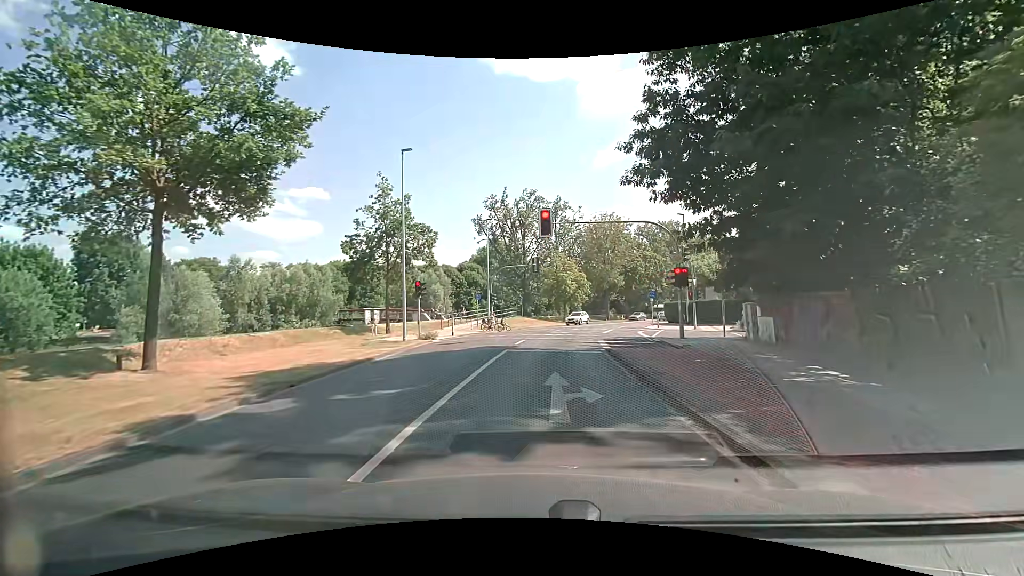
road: secondary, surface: asphalt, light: Day
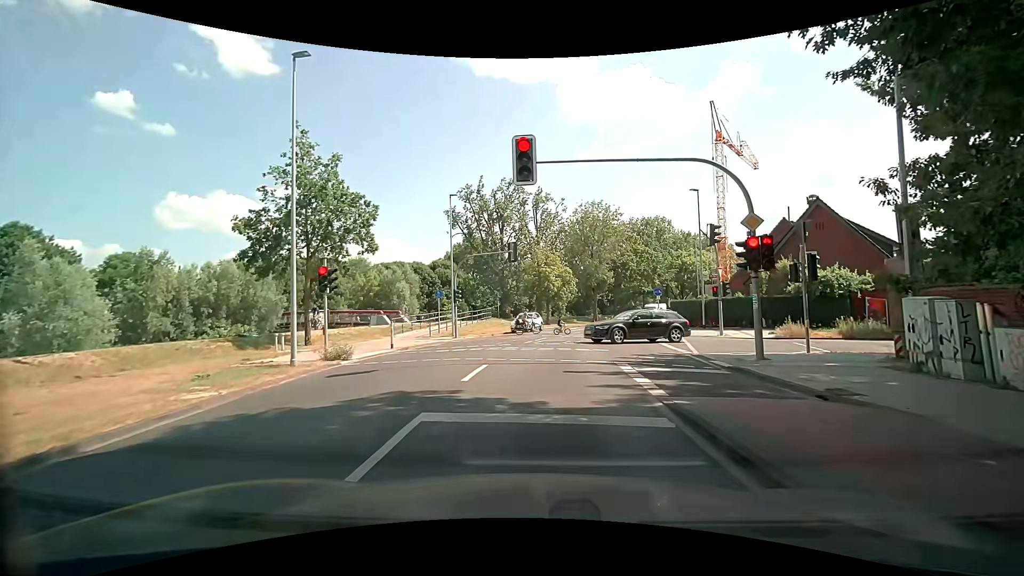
(+0.2, +9.8) m; +1°
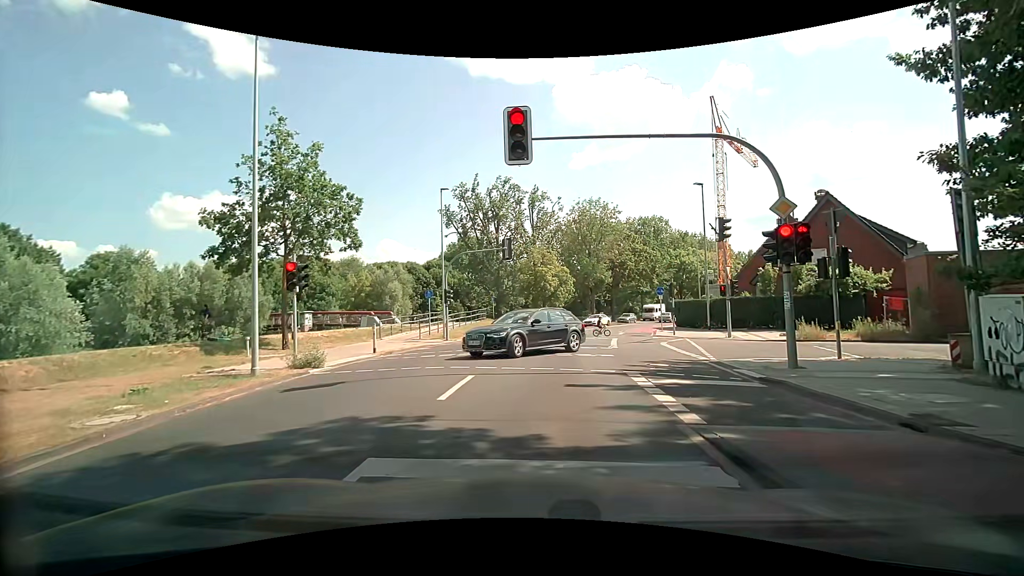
(0.0, +1.8) m; 0°
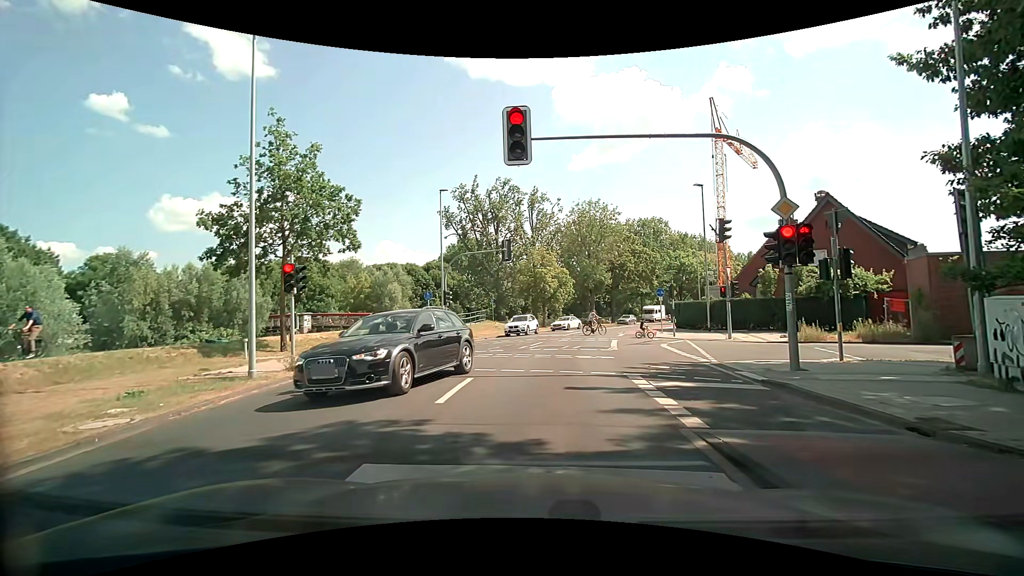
(0.0, +0.2) m; 0°
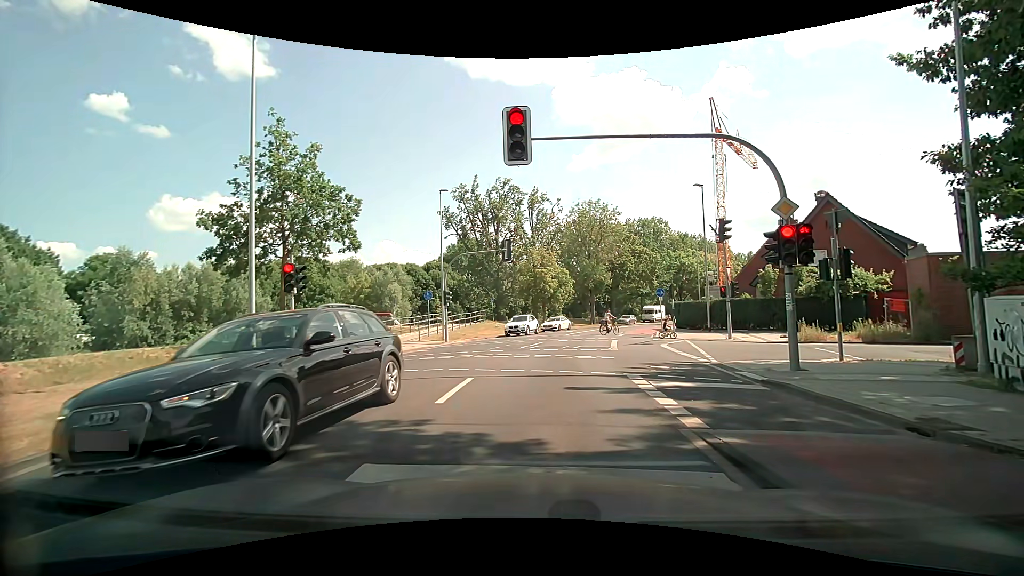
(0.0, 0.0) m; 0°
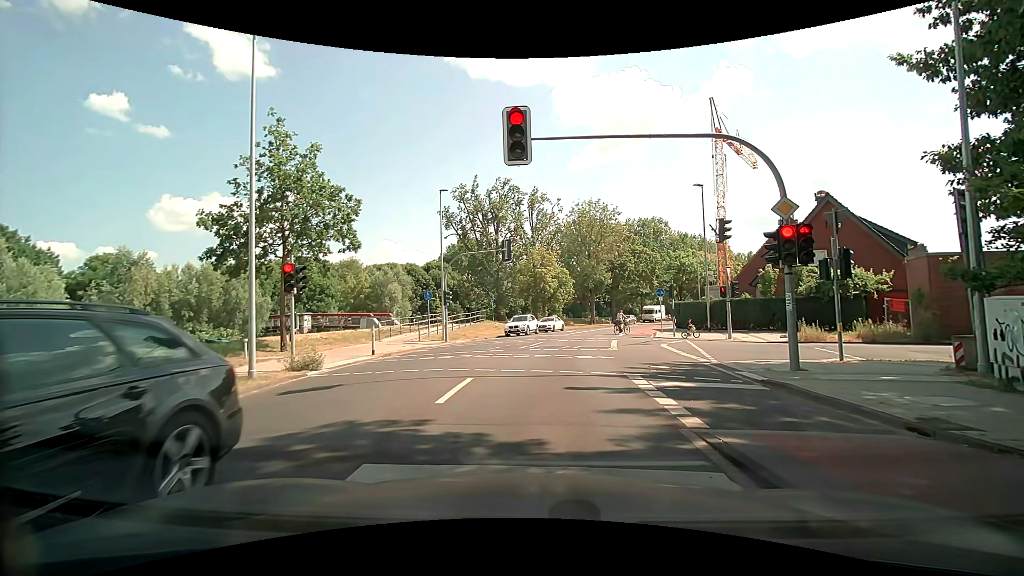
(0.0, 0.0) m; 0°
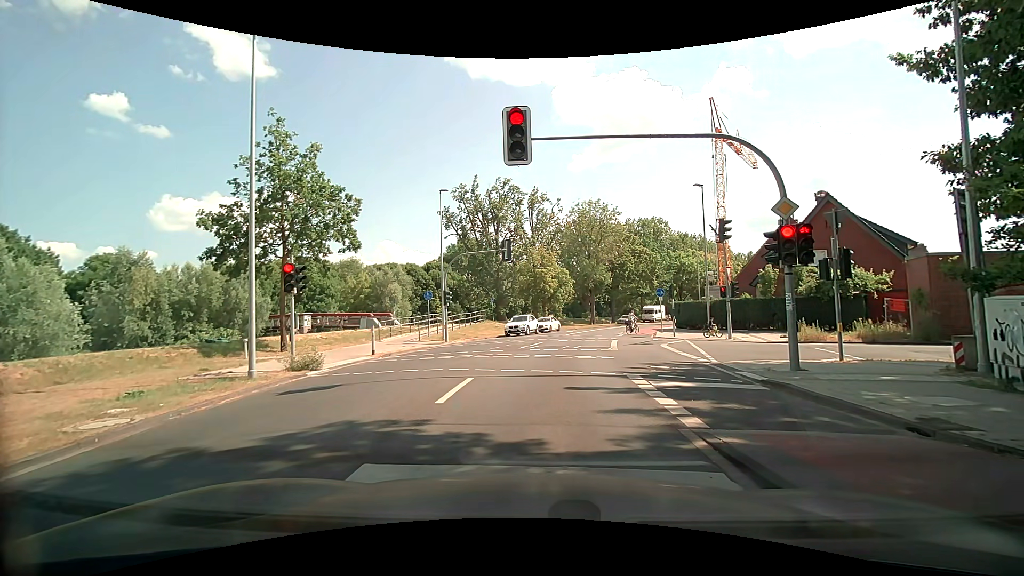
(0.0, 0.0) m; 0°
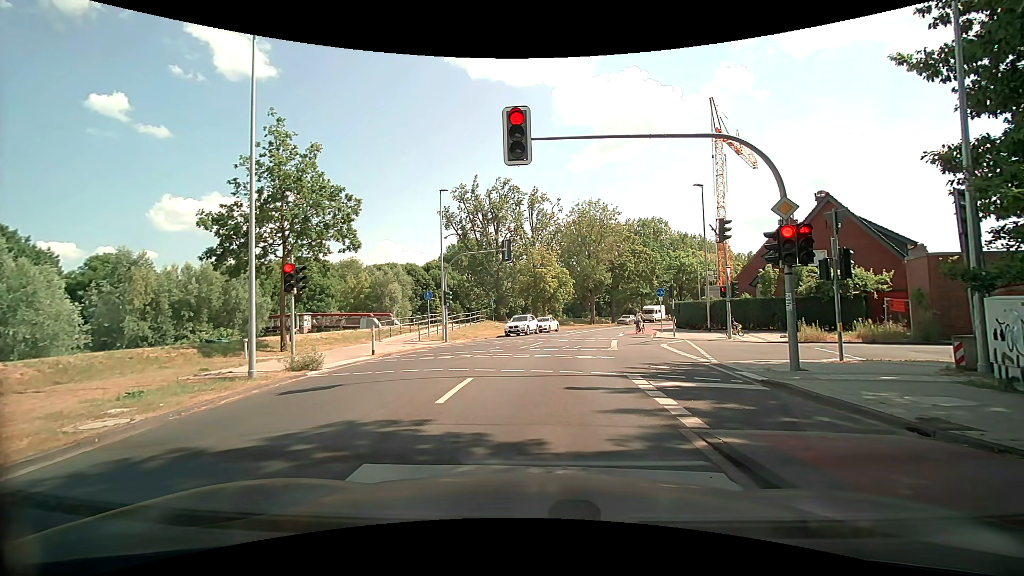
(0.0, 0.0) m; 0°
